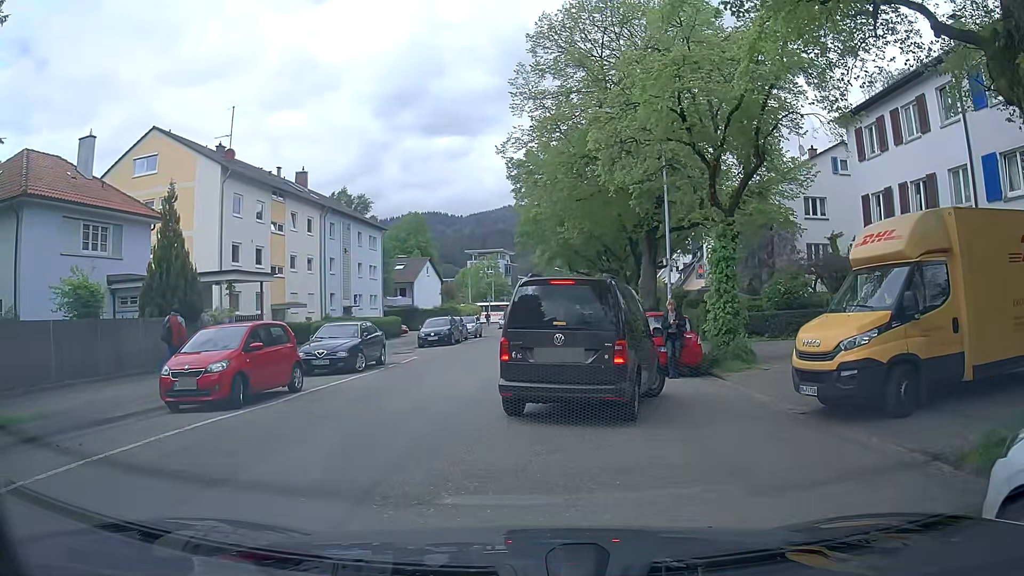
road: unclassified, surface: asphalt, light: Day
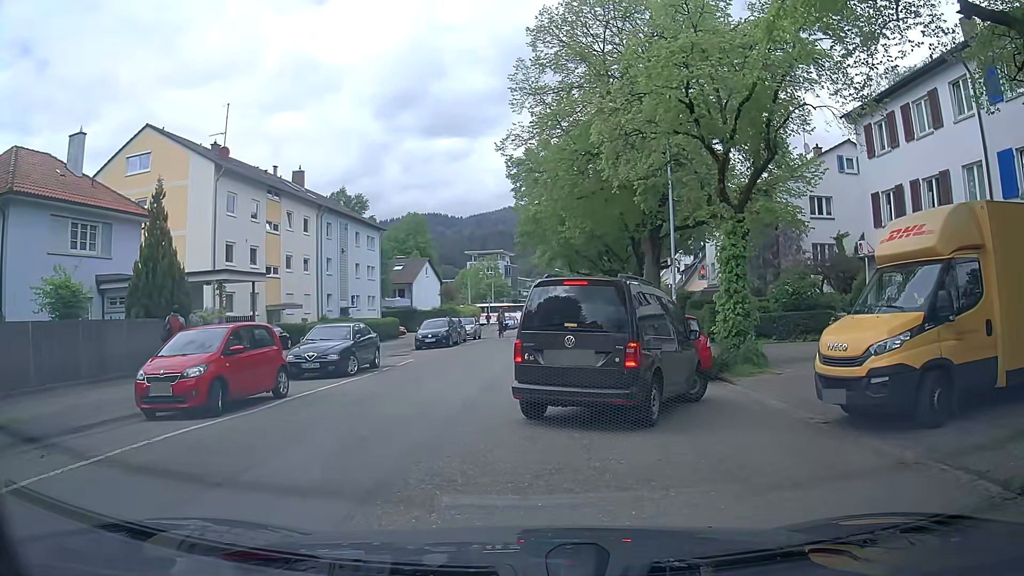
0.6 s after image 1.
(0.0, +0.8) m; -2°
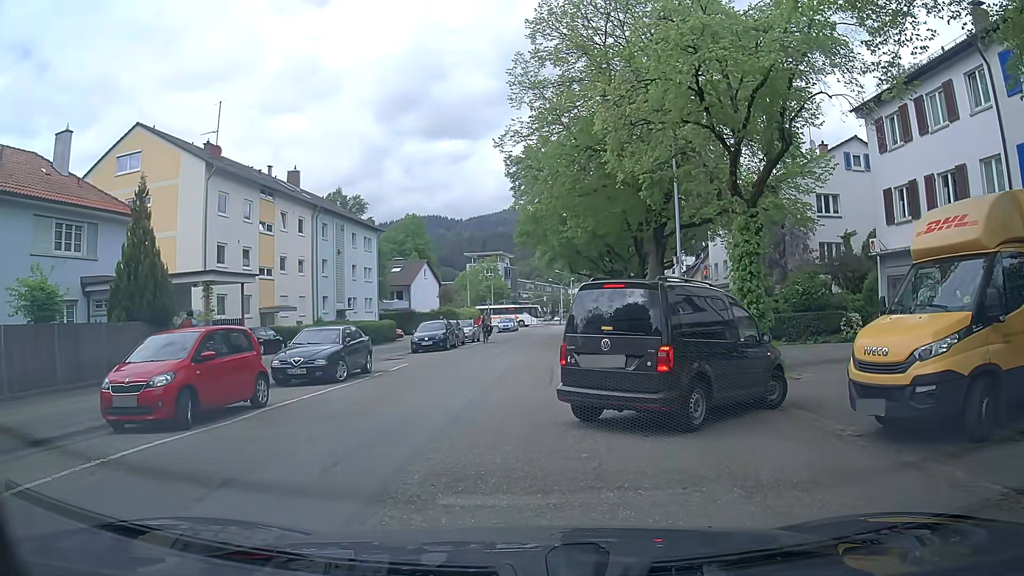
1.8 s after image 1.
(0.0, +1.0) m; 0°
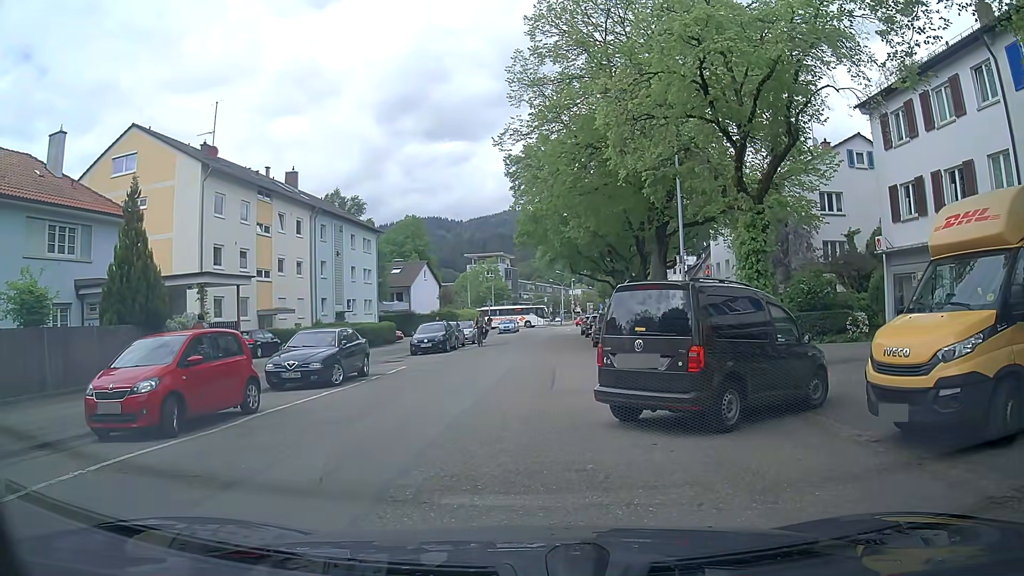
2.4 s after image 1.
(0.0, +0.5) m; 0°
